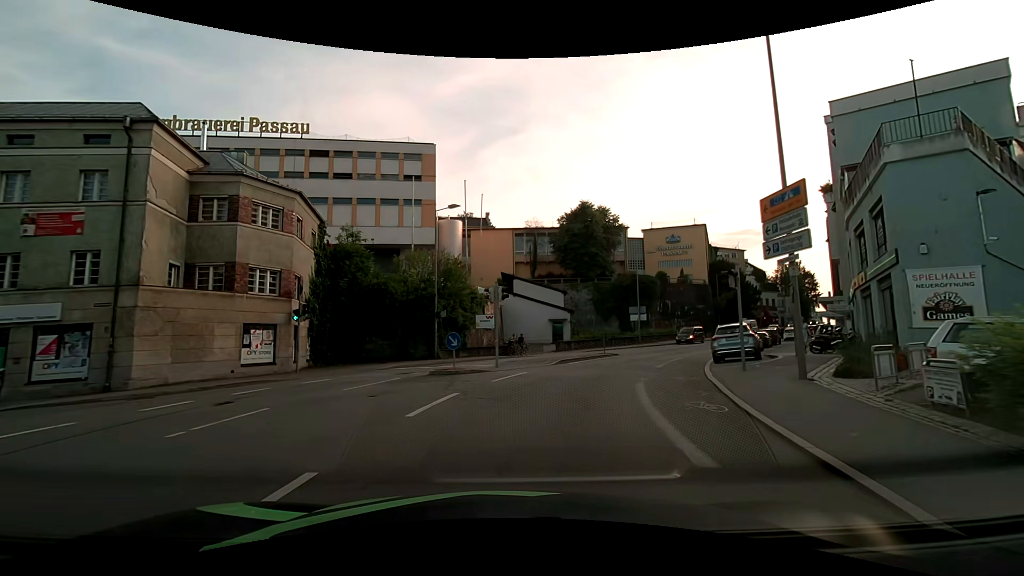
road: residential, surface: asphalt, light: Day
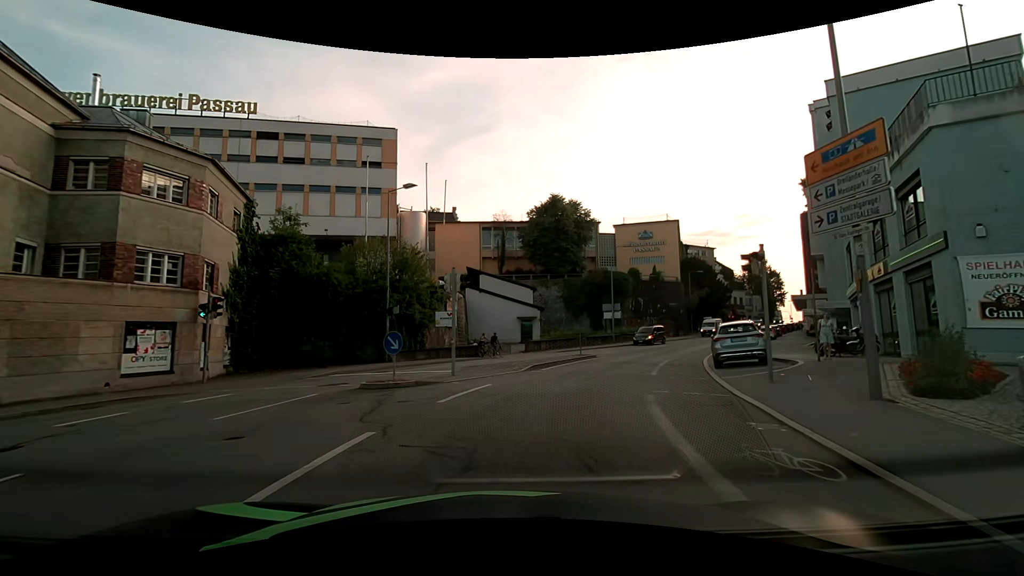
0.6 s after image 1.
(+0.1, +4.1) m; +4°
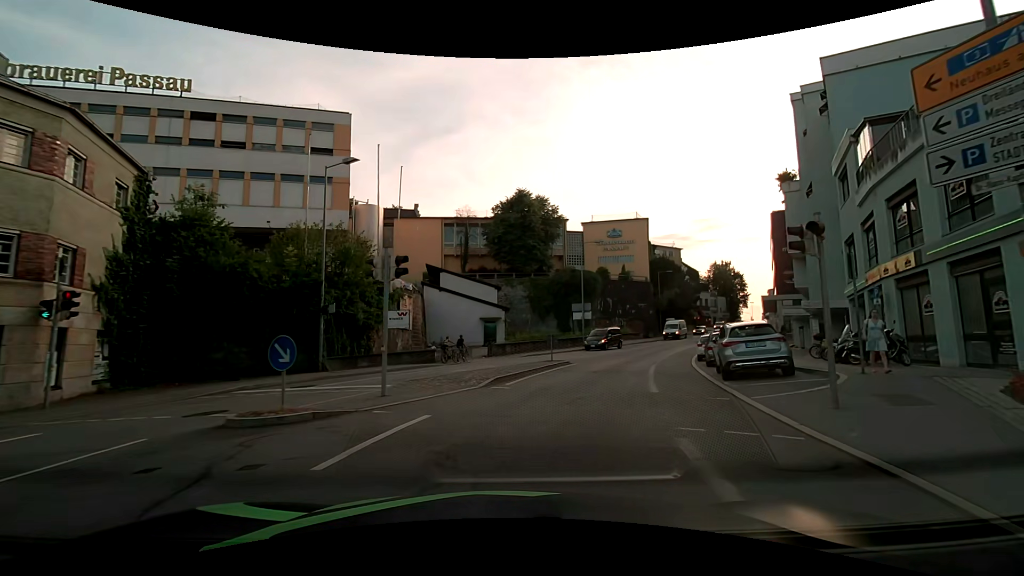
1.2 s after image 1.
(+0.2, +4.2) m; +4°
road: tertiary
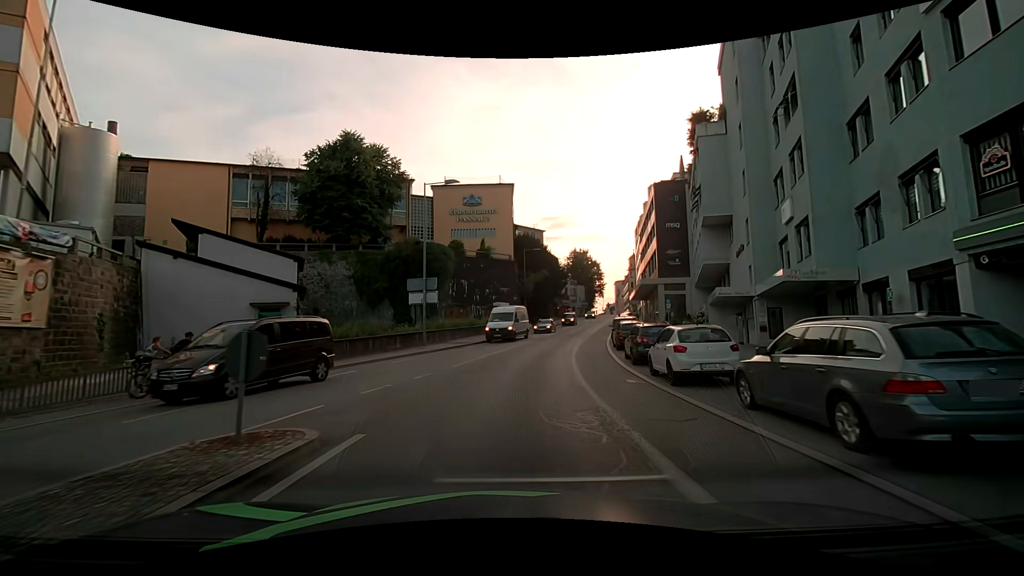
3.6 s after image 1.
(+2.8, +17.8) m; +18°
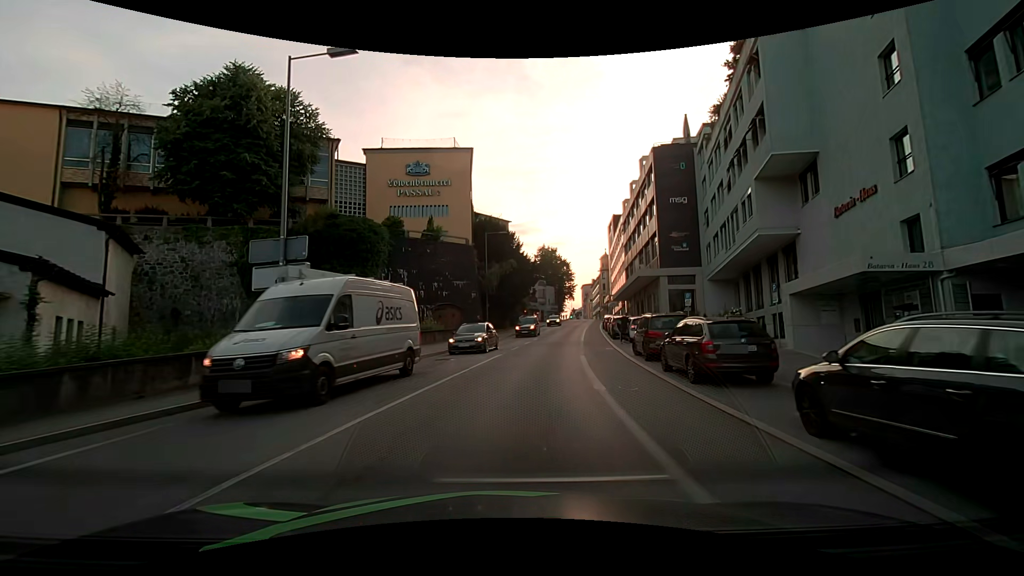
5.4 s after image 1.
(+0.2, +15.1) m; +3°
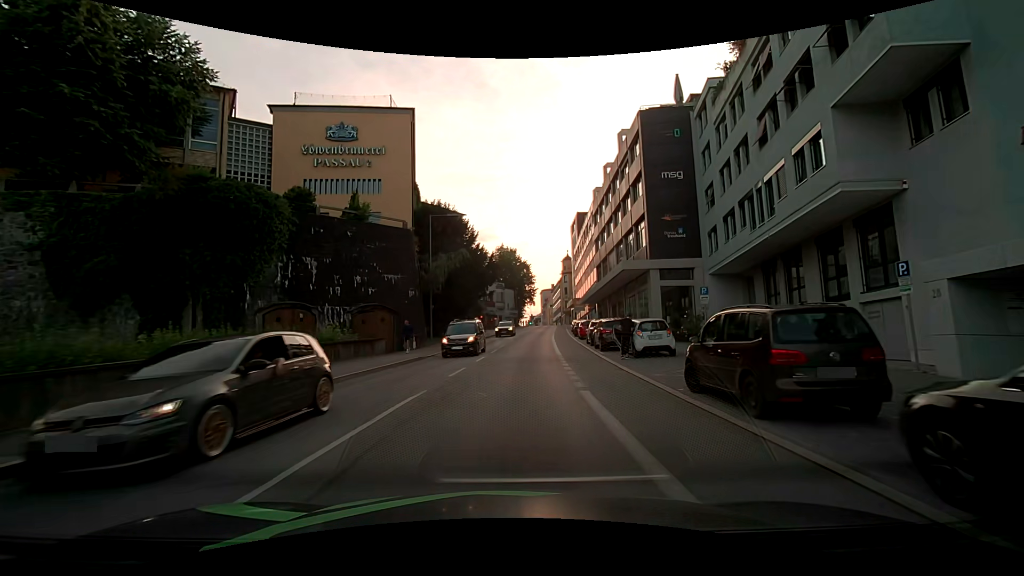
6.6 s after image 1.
(+0.4, +10.5) m; +6°
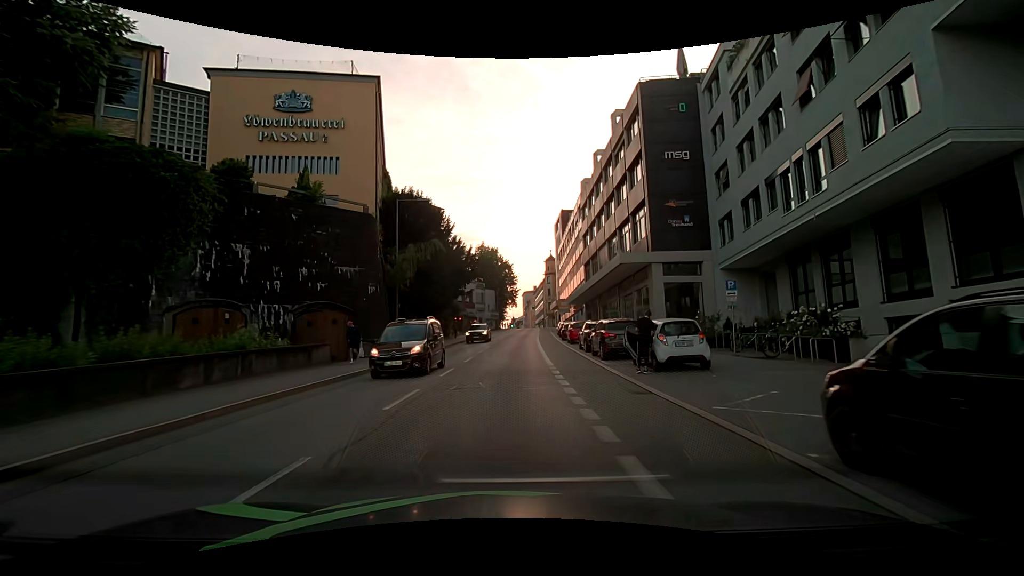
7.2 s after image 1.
(0.0, +5.3) m; +1°
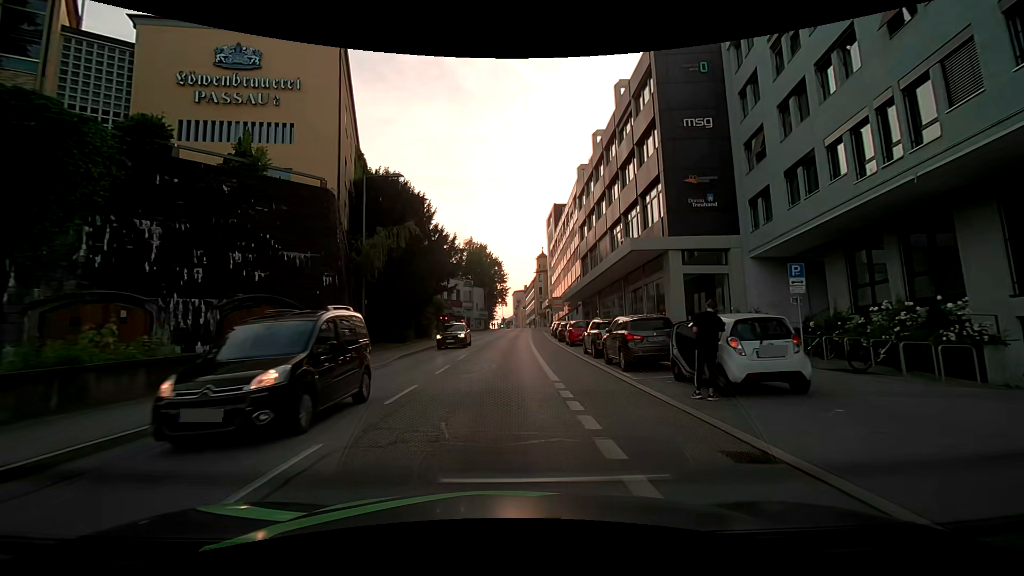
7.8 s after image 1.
(0.0, +5.4) m; +1°
(0, +10) (0, +20) (0, +30) (0, +40) (0, +50) (+1, +60) (+1, +70) (+1, +80) (+2, +90) (+2, +100) m
